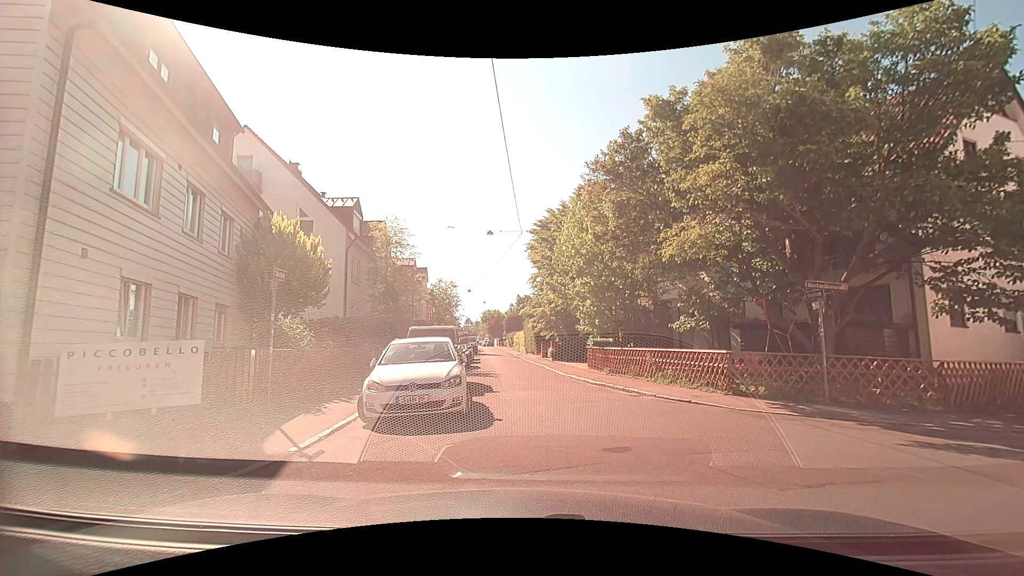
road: residential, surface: asphalt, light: Day
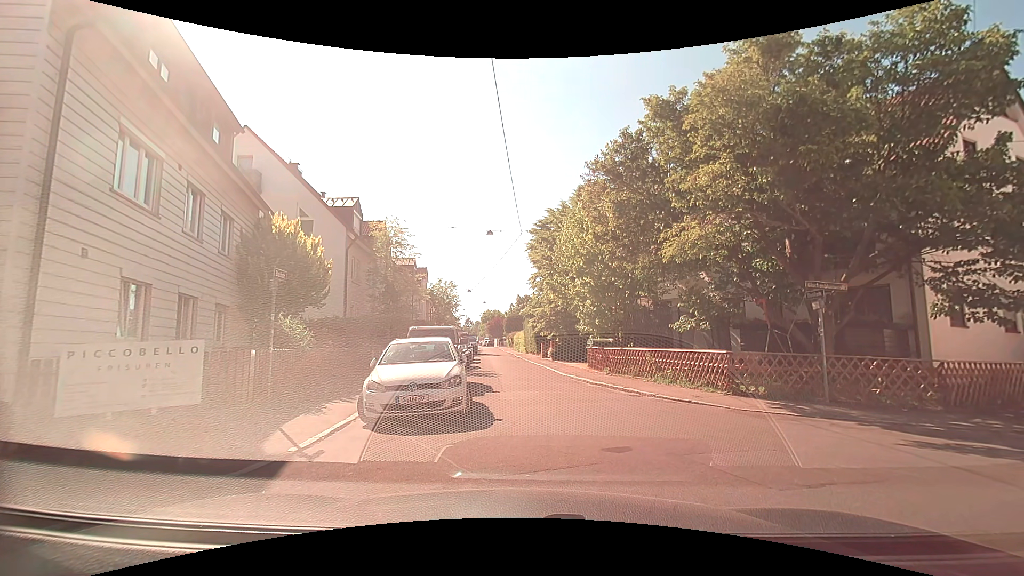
(0.0, 0.0) m; 0°
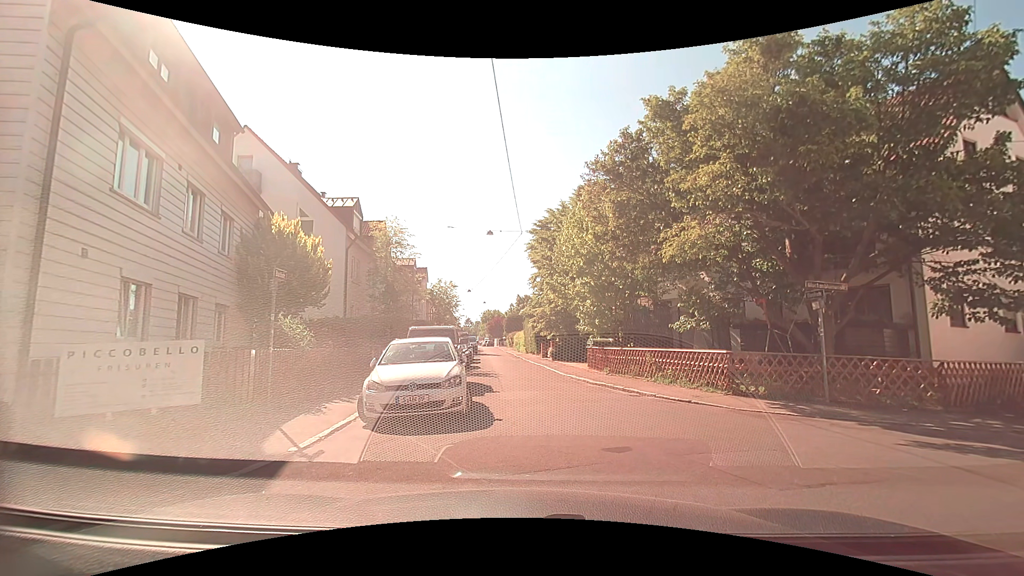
(0.0, 0.0) m; 0°
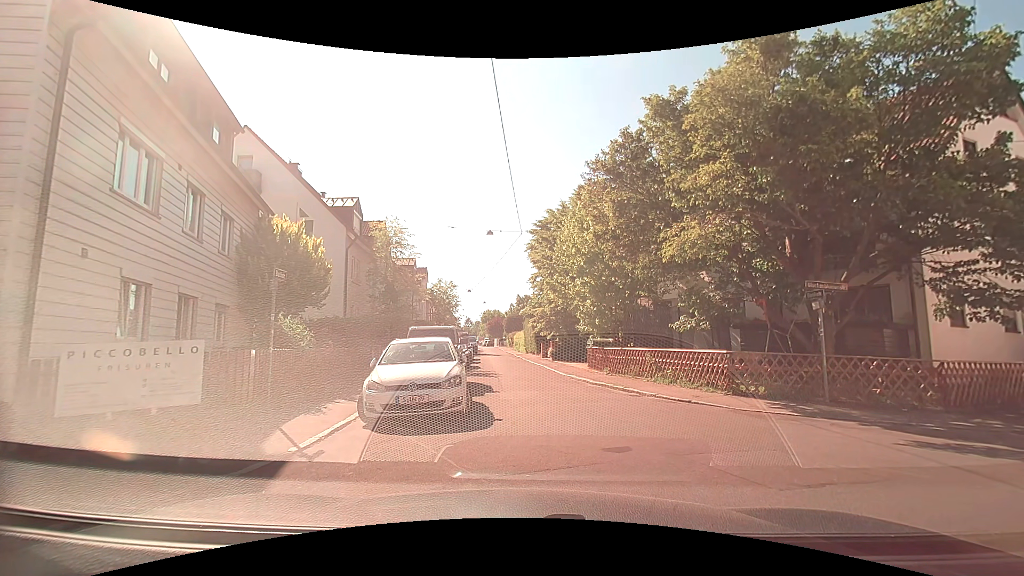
(0.0, 0.0) m; 0°
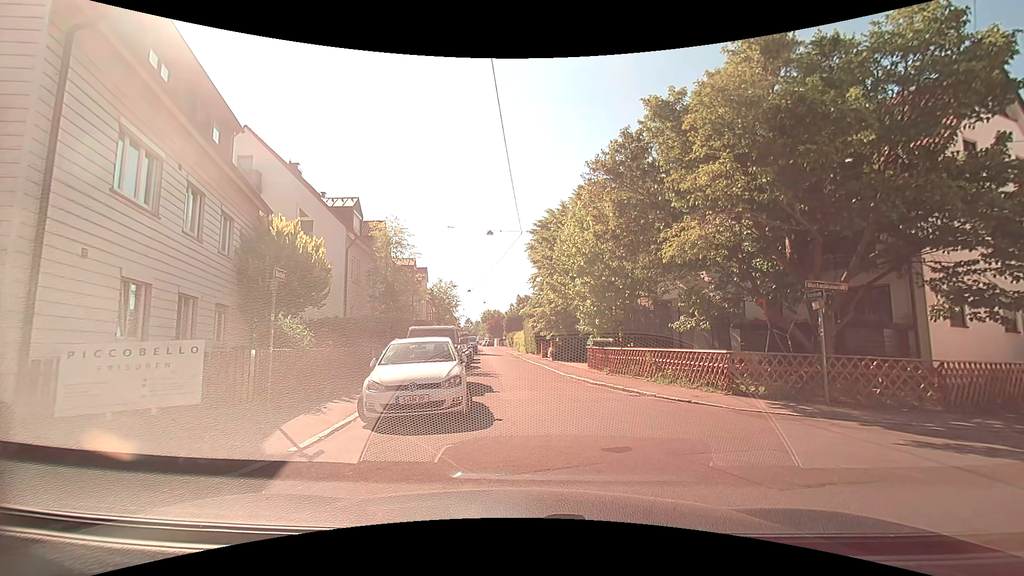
(0.0, 0.0) m; 0°
